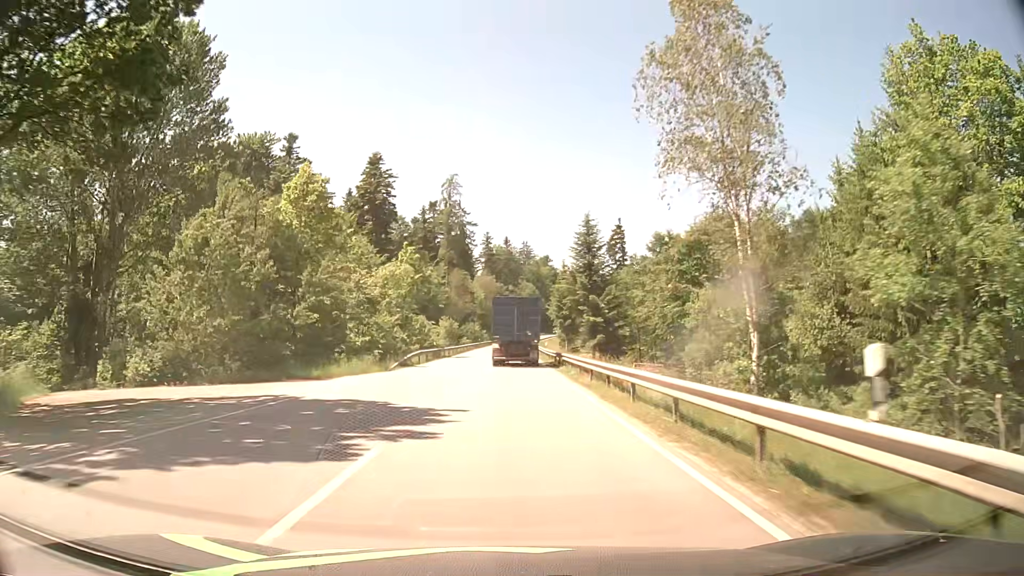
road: secondary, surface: asphalt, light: Day
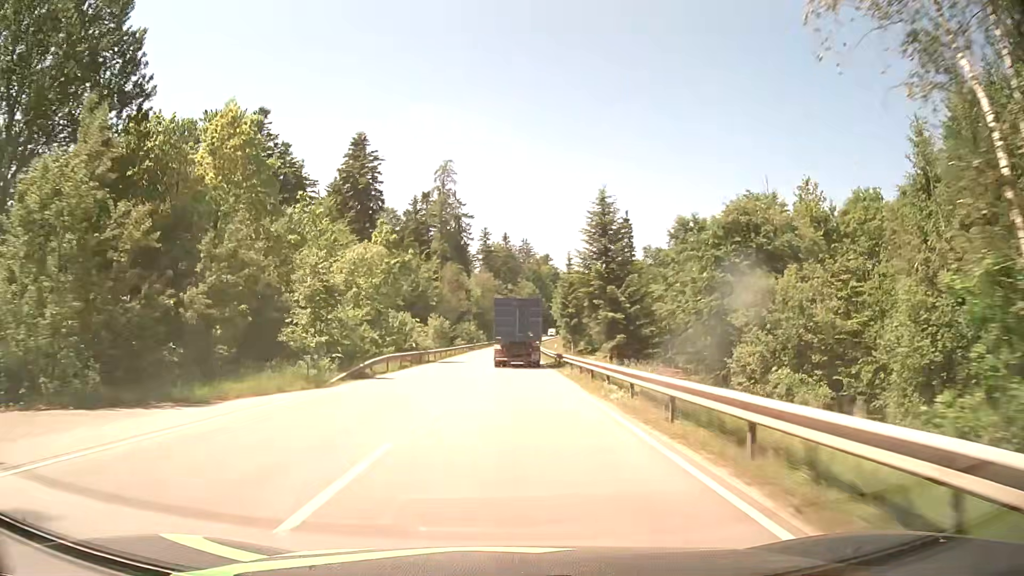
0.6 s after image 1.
(0.0, +11.6) m; 0°
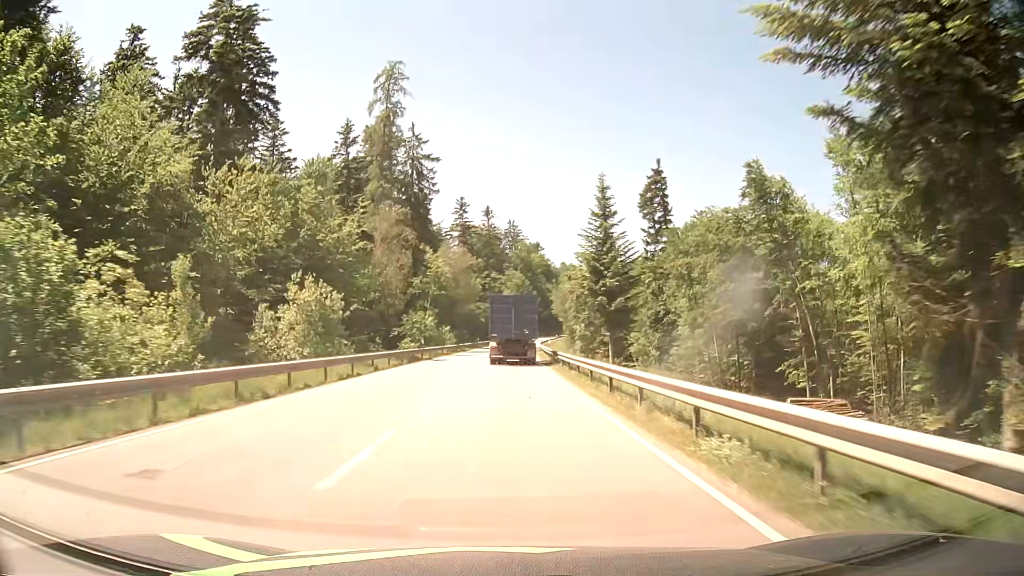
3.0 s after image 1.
(+0.5, +46.4) m; +1°
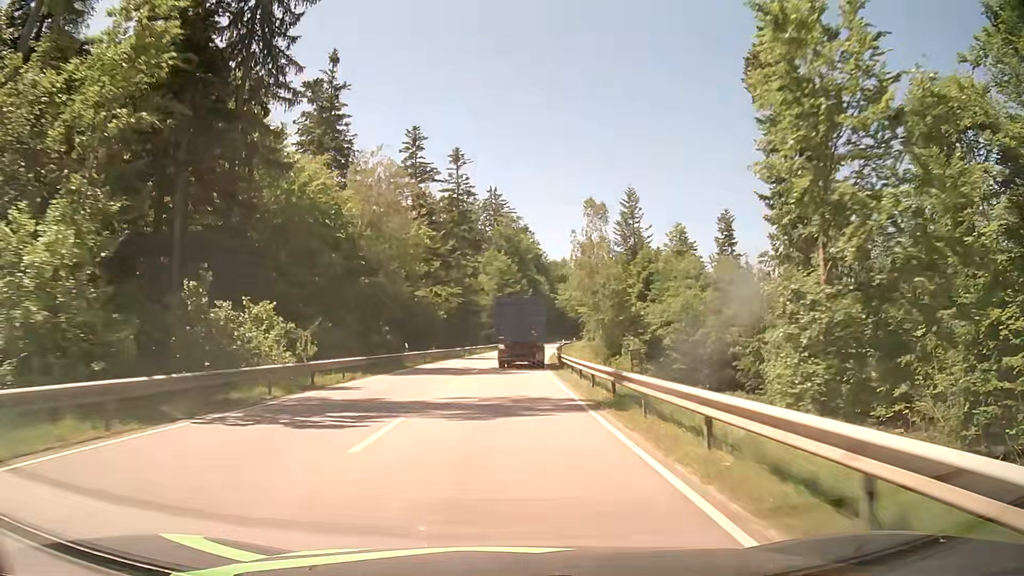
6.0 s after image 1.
(+1.0, +57.6) m; +2°
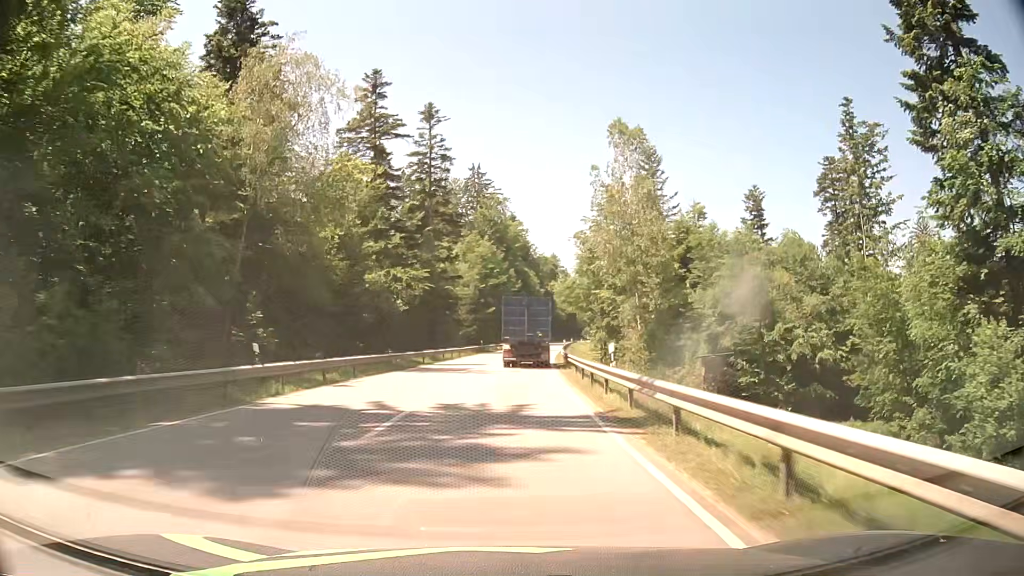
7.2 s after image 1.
(+0.3, +22.8) m; +2°
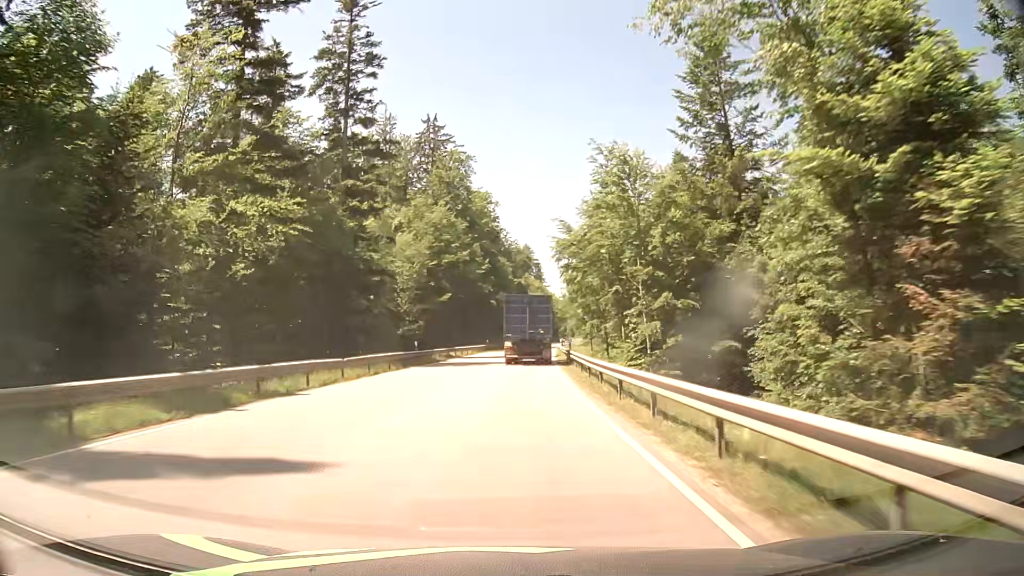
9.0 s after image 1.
(+0.3, +34.1) m; +2°
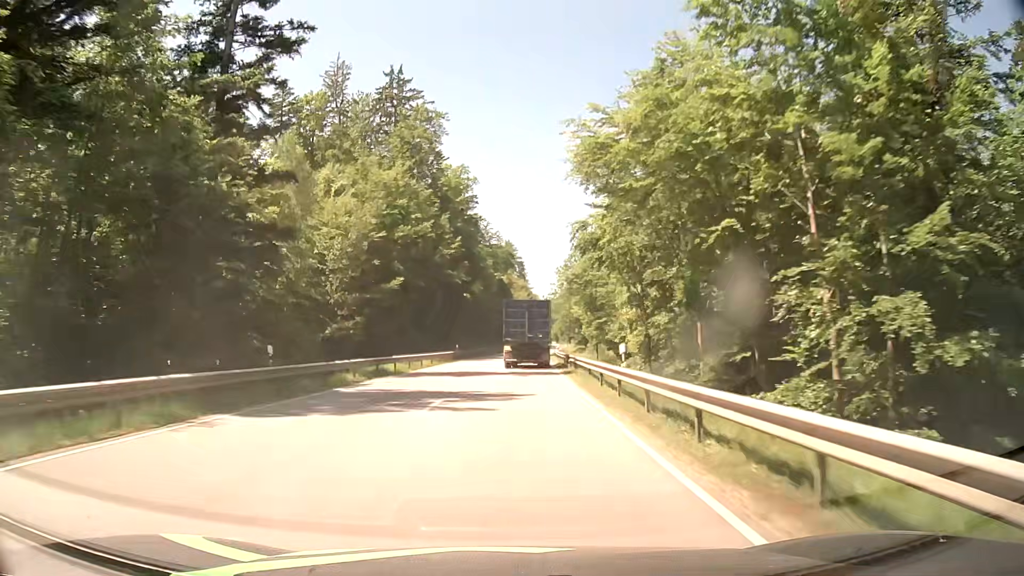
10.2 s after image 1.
(+0.4, +22.7) m; +2°
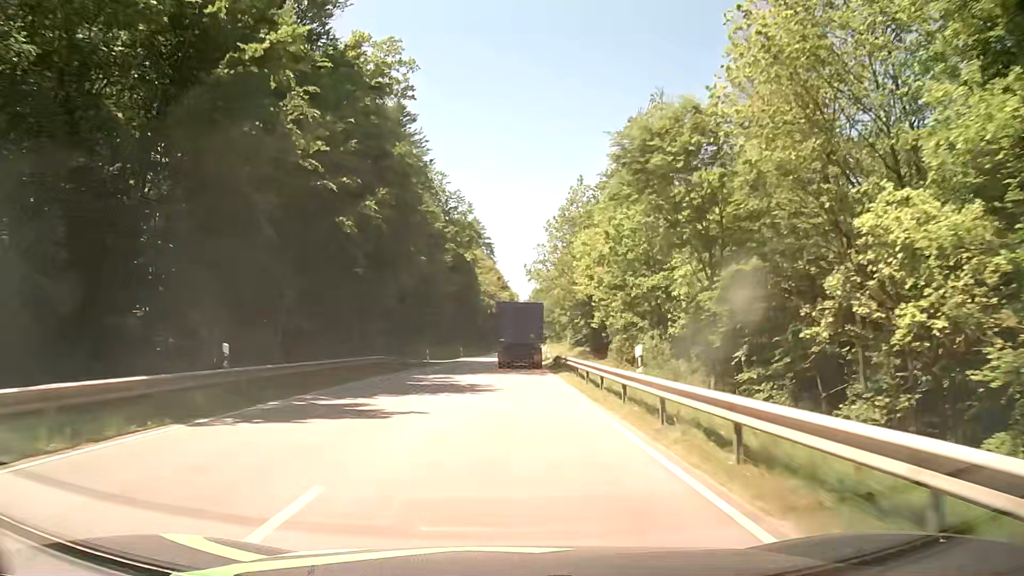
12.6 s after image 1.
(+1.5, +46.0) m; +3°
(0, +10) (0, +20) (0, +30) (+1, +40) (+1, +50) (+1, +60) (+2, +70) (+2, +80) (+3, +90) (+3, +100) m
